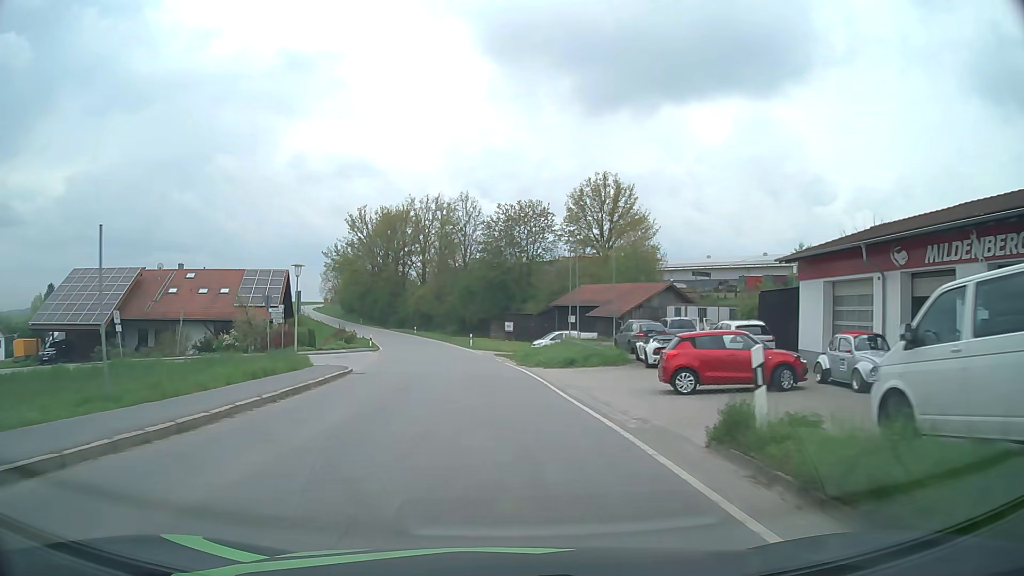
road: tertiary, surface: asphalt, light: Day
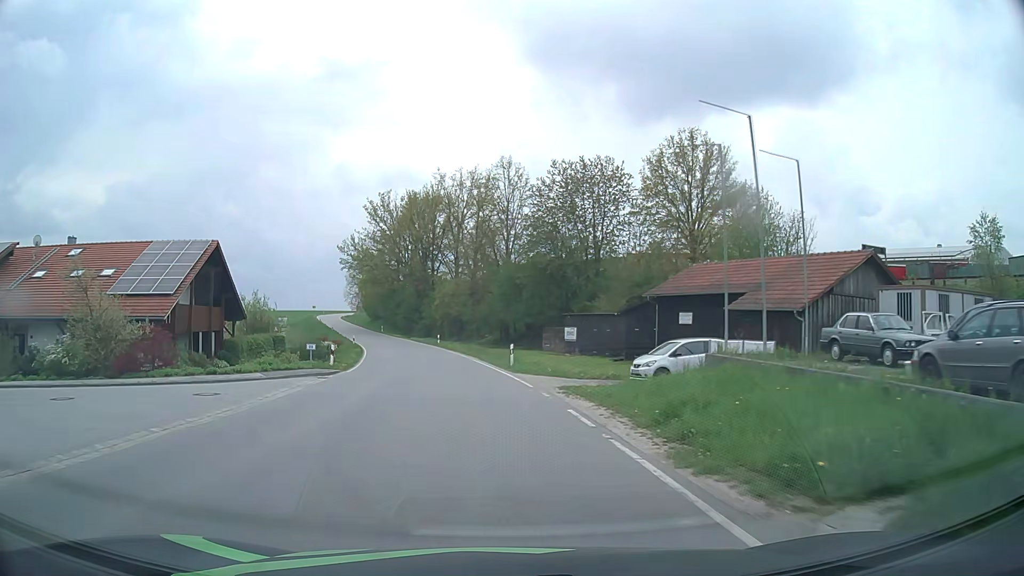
(-0.6, +23.1) m; -4°
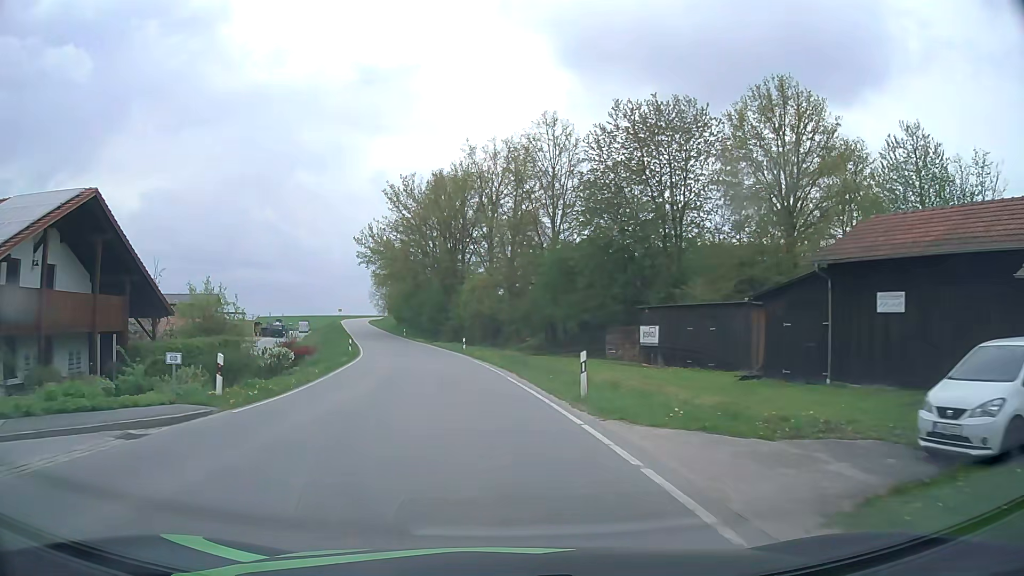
(-0.4, +15.2) m; -4°
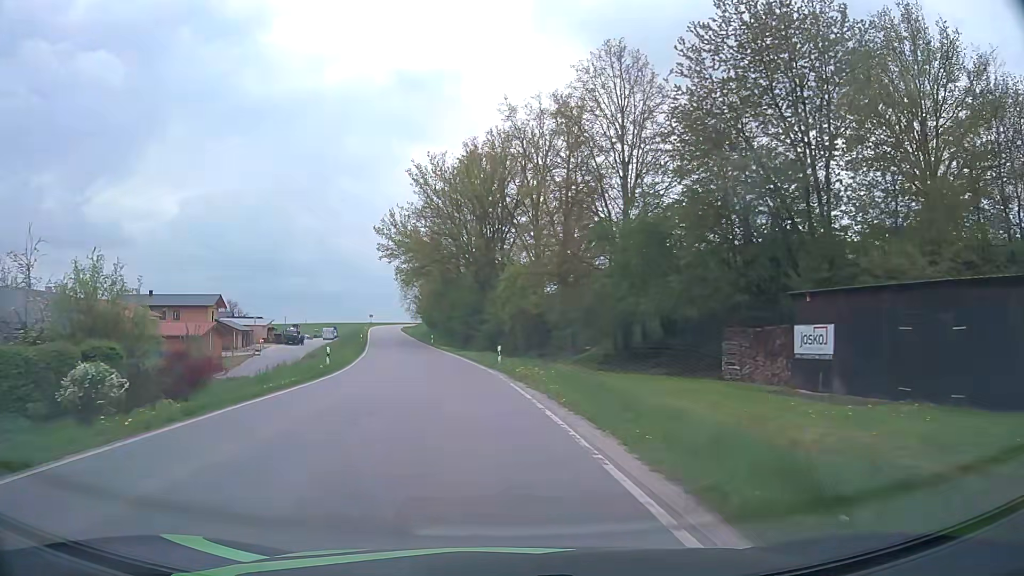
(-0.4, +15.1) m; -3°
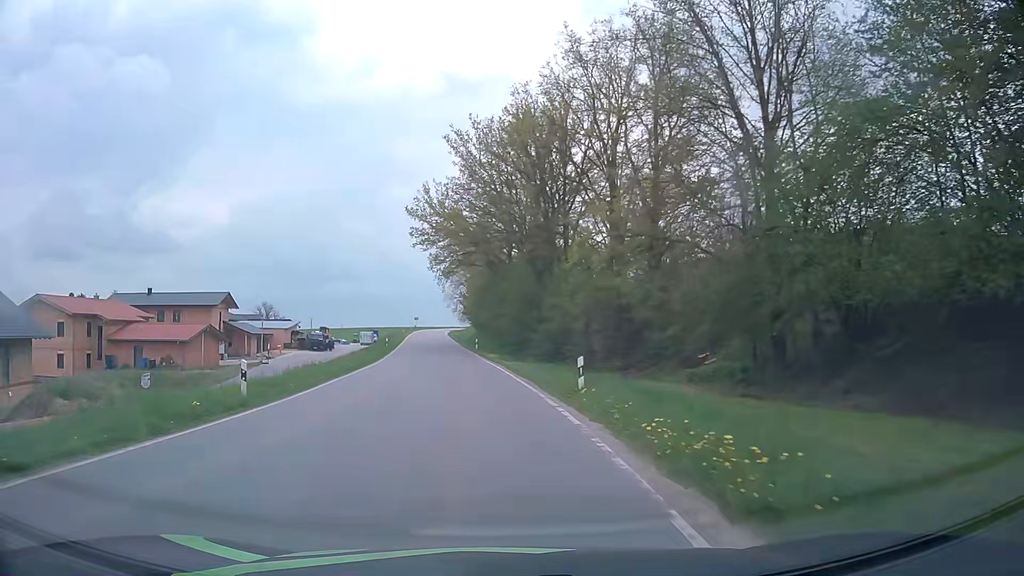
(-0.6, +15.0) m; -5°
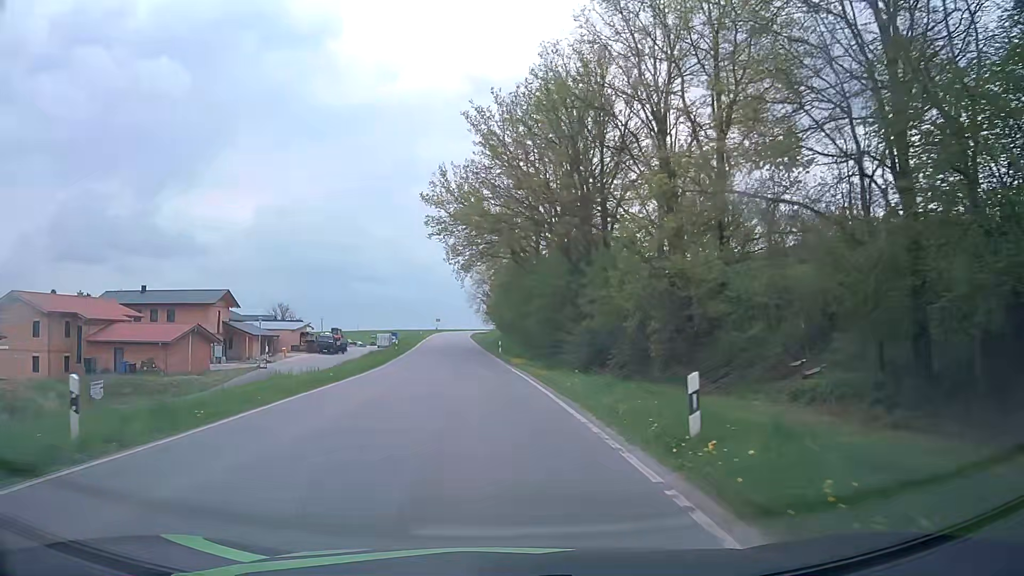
(-0.2, +7.5) m; -2°
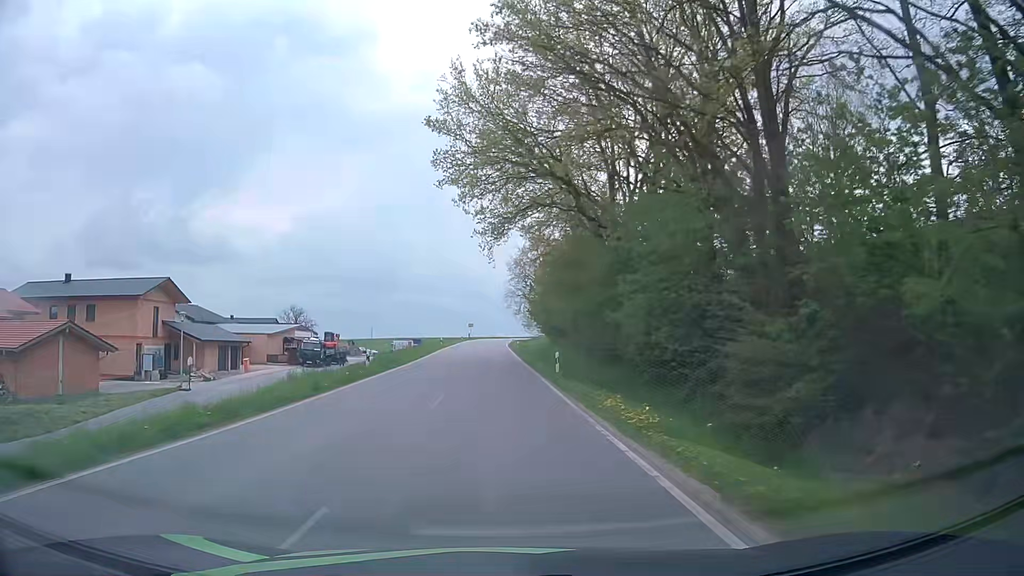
(-0.8, +22.5) m; -3°
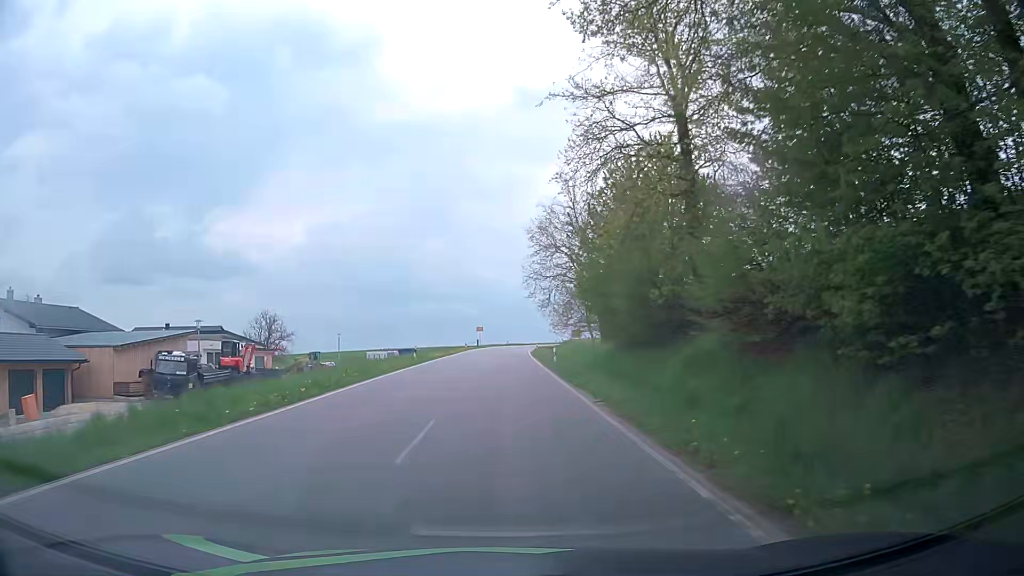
(-0.6, +30.1) m; -2°
(0, +10) (0, +20) (0, +30) (0, +40) (+1, +50) (+1, +60) (+1, +70) (+2, +80) (+3, +90) (+4, +100) m
